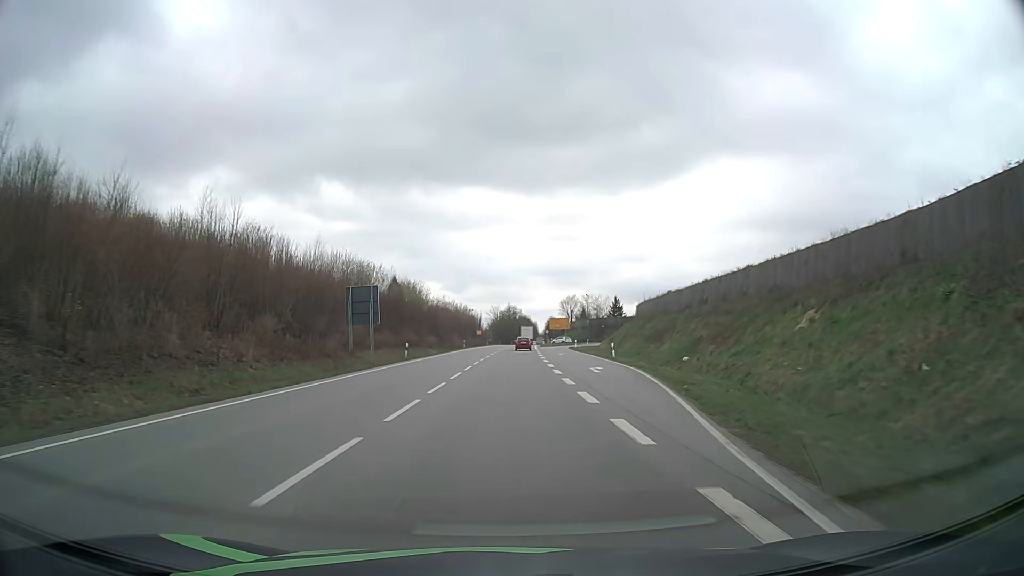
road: primary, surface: asphalt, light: Day
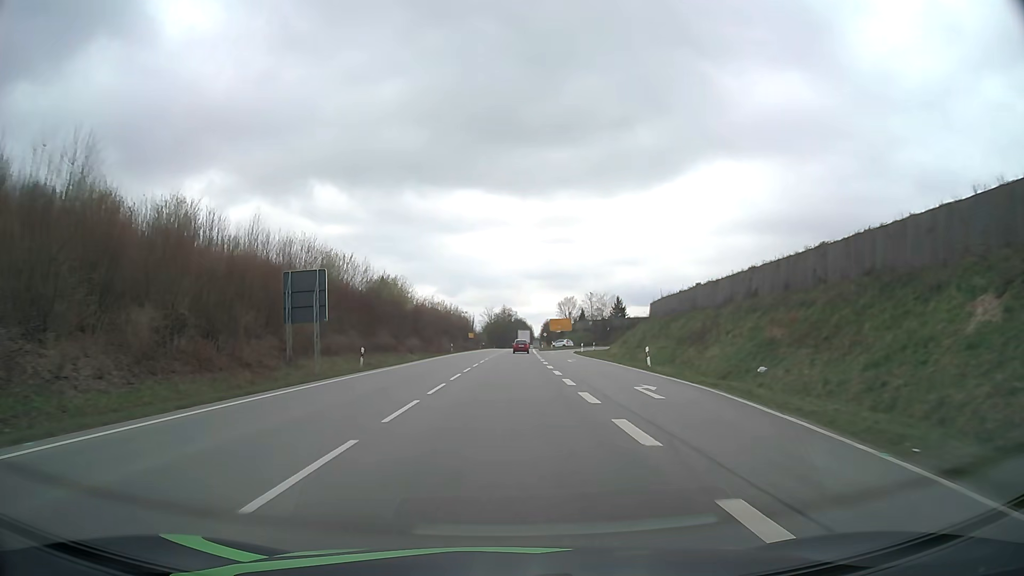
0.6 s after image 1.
(0.0, +12.2) m; 0°
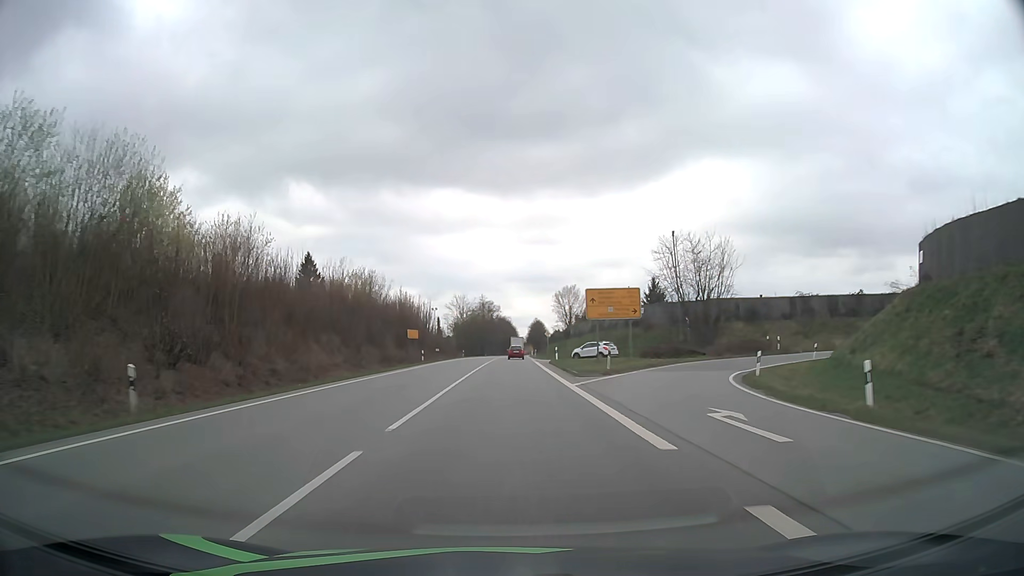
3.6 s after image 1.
(+0.8, +60.4) m; +2°
(0, +10) (0, +20) (0, +30) (0, +40) (0, +50) (0, +60) (+1, +70) (+1, +80) (+1, +90) (+1, +100) m
